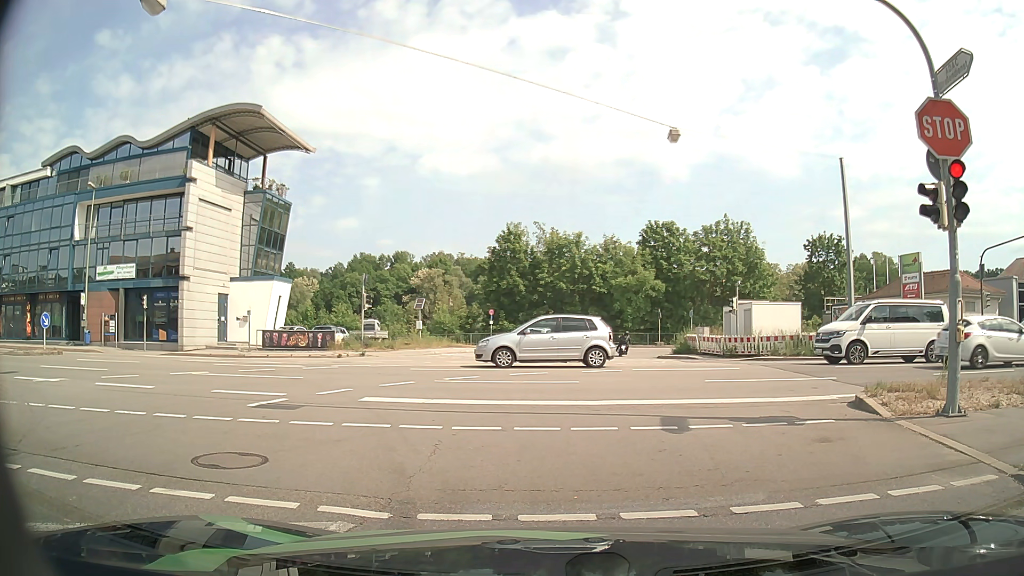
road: tertiary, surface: asphalt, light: Day
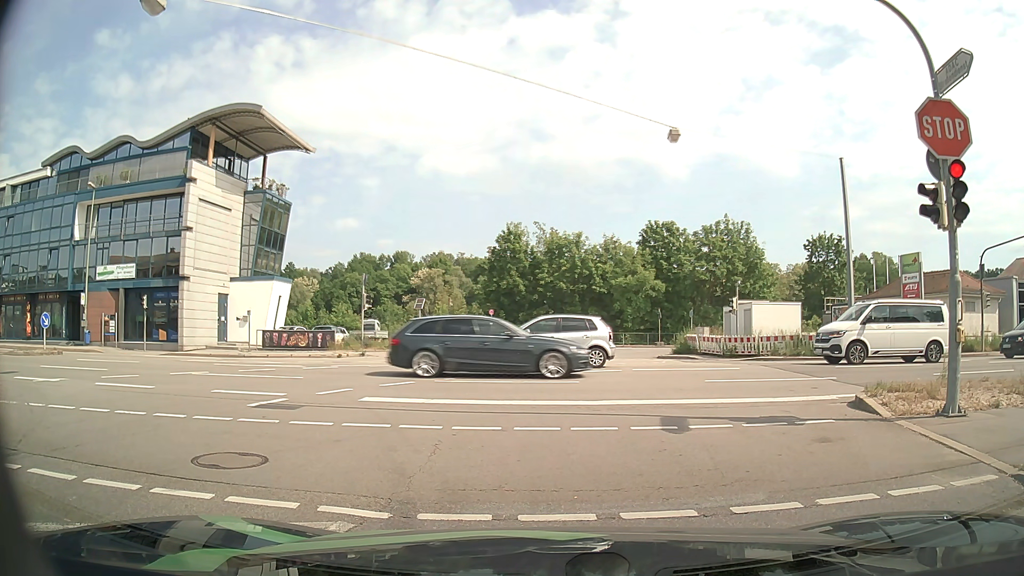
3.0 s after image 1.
(0.0, 0.0) m; 0°
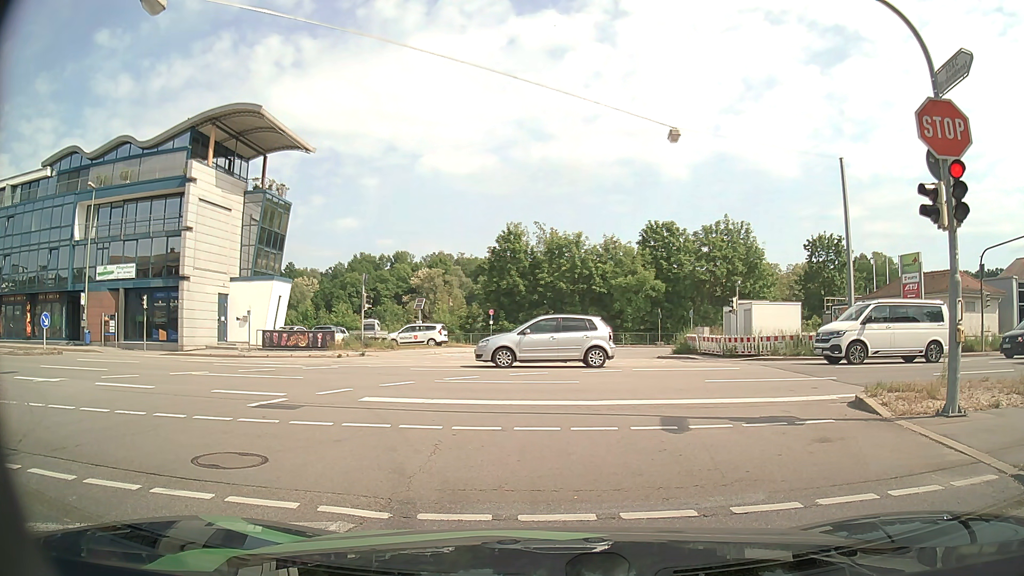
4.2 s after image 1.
(0.0, 0.0) m; 0°
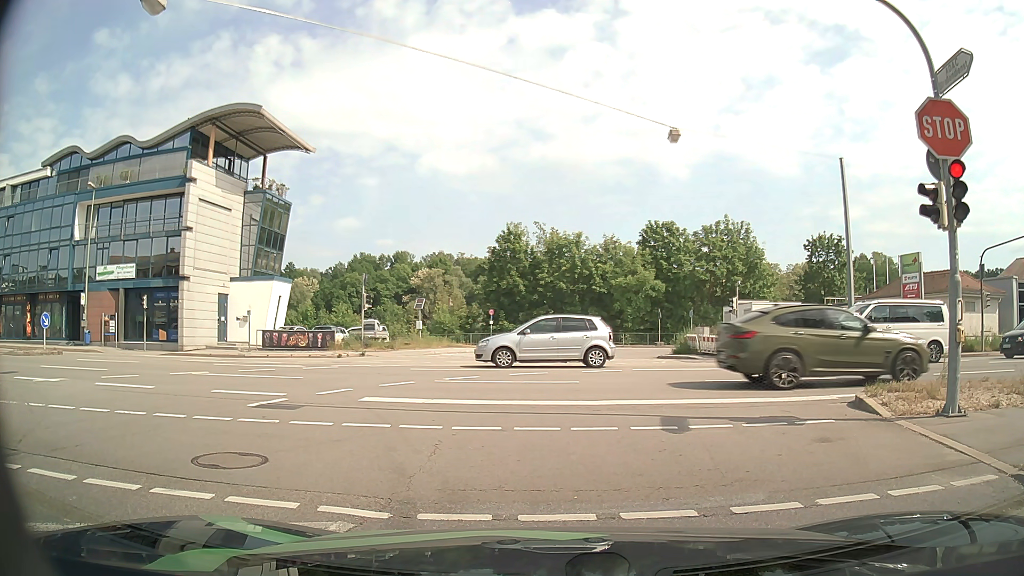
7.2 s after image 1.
(0.0, 0.0) m; 0°
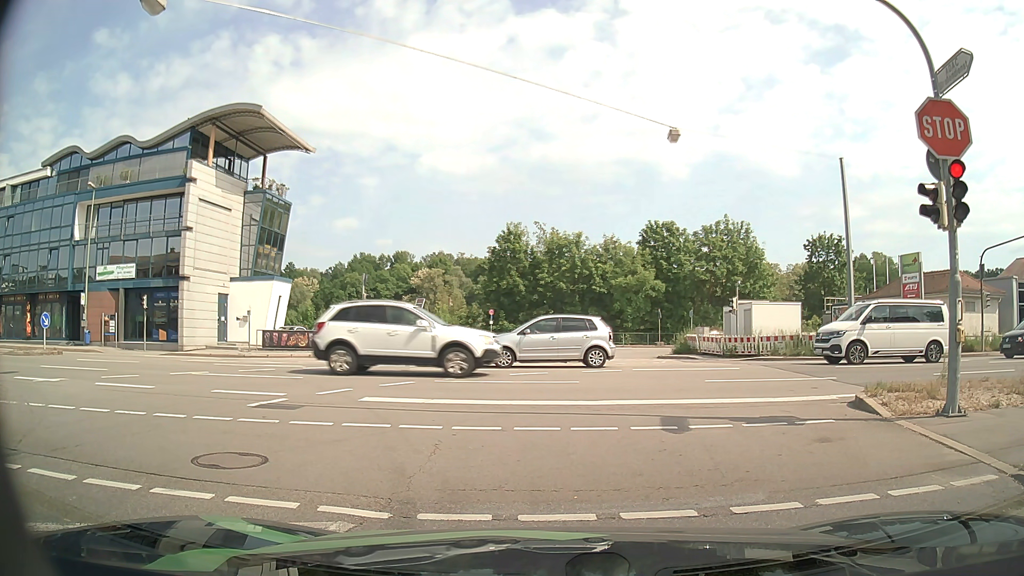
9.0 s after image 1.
(0.0, 0.0) m; 0°
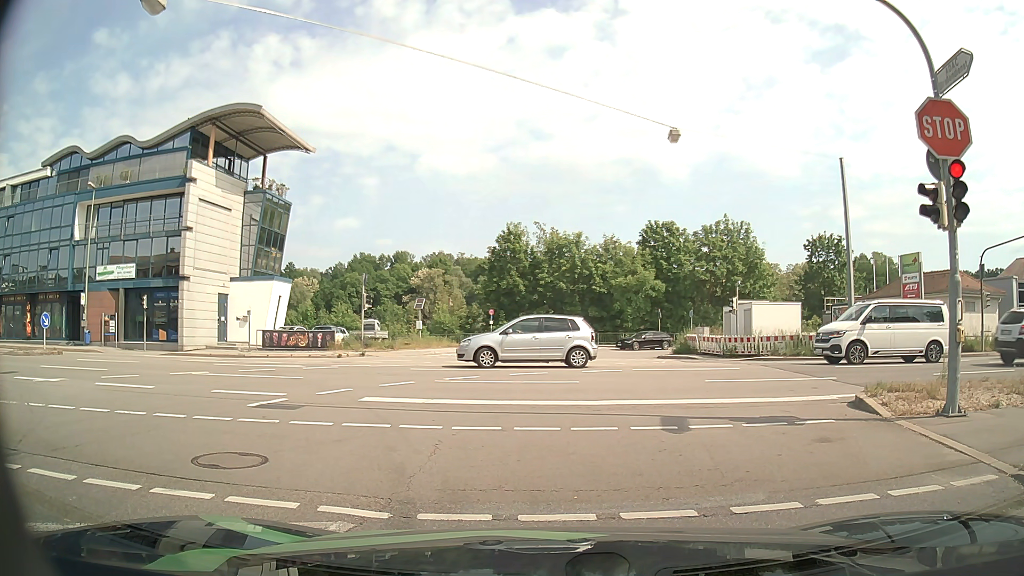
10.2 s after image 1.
(0.0, 0.0) m; 0°
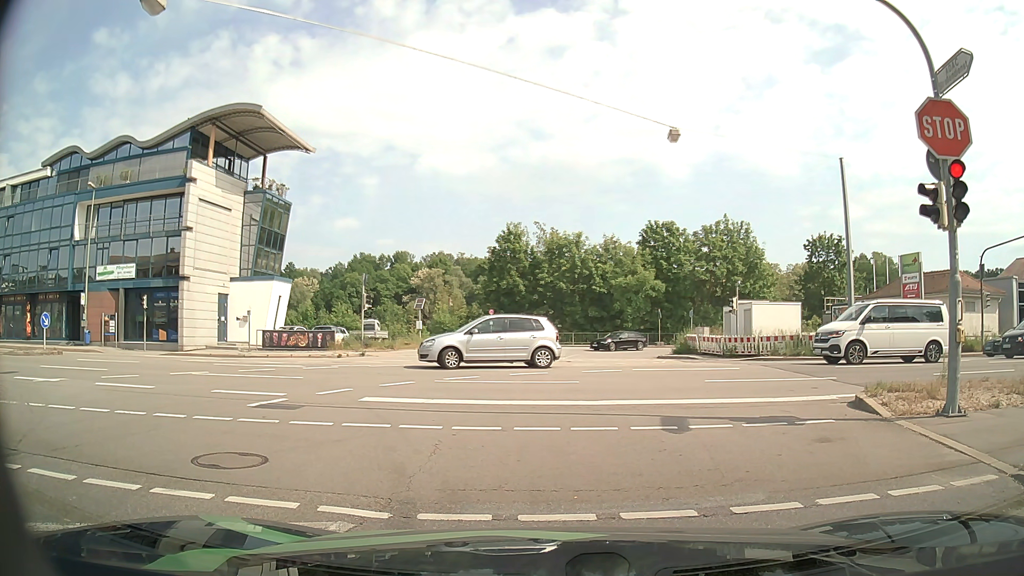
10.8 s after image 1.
(0.0, 0.0) m; 0°
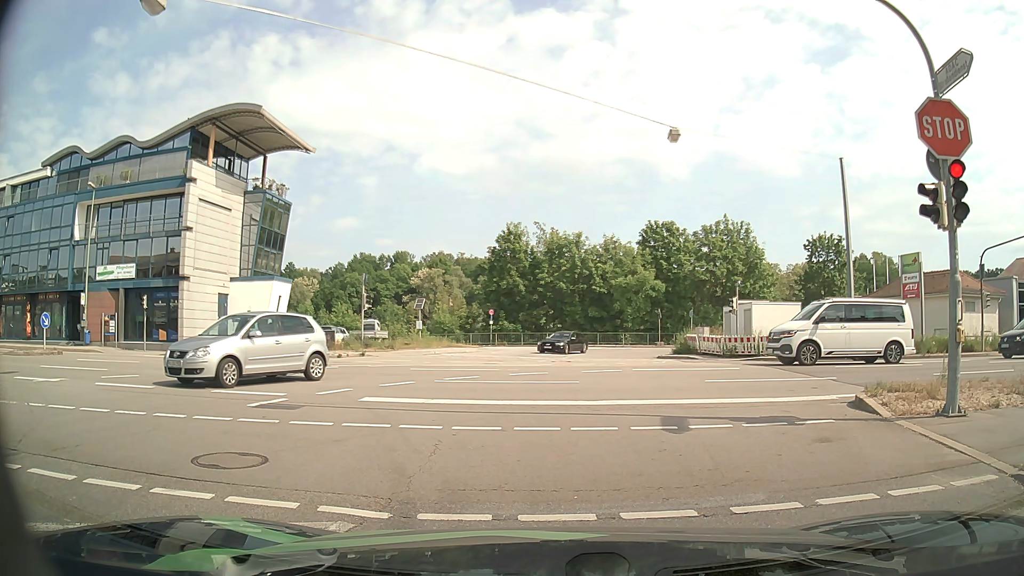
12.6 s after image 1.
(0.0, 0.0) m; 0°
(-1, +10) (-5, +19) (-12, +26) (-22, +28) (-32, +28) (-42, +27) (-52, +27) (-62, +27) (-72, +27) (-82, +27) m
